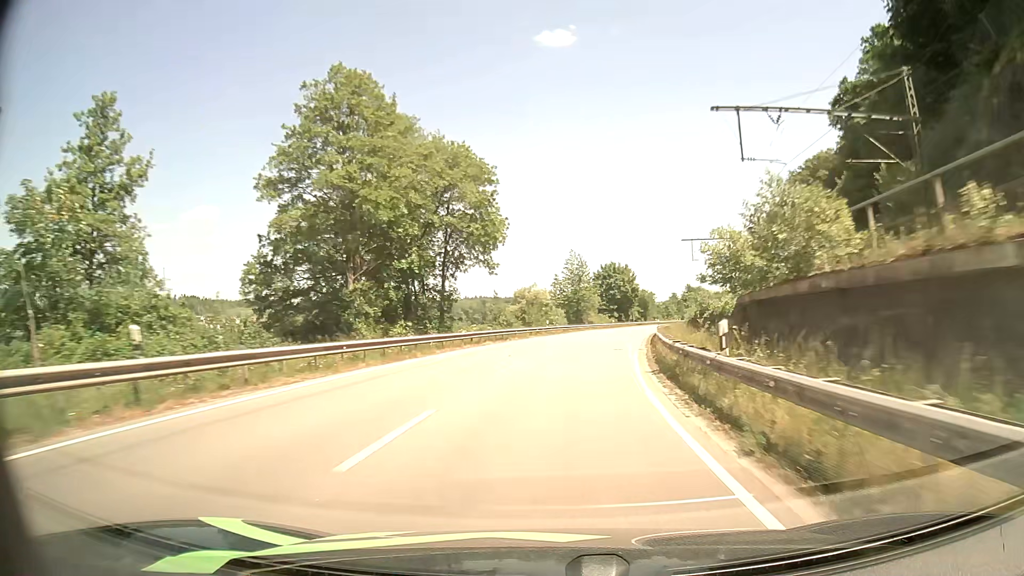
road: primary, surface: asphalt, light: Day
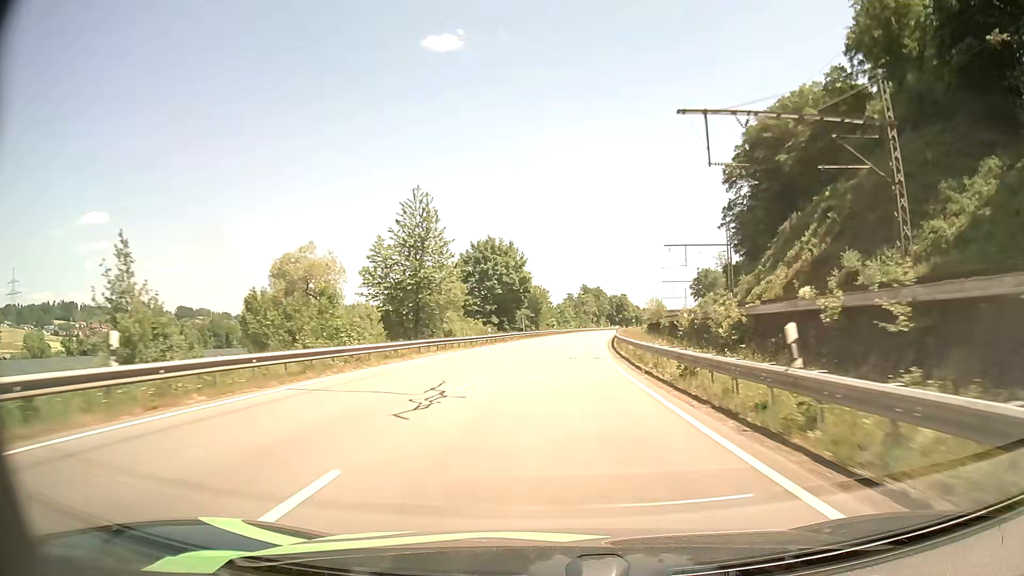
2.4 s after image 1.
(+5.0, +50.8) m; +10°
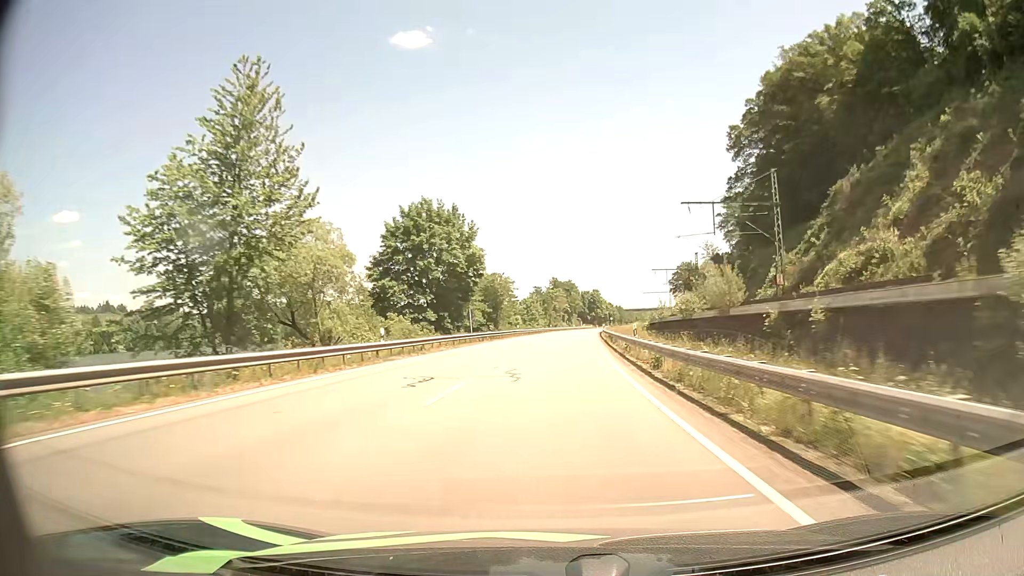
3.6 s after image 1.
(+0.6, +26.5) m; +3°
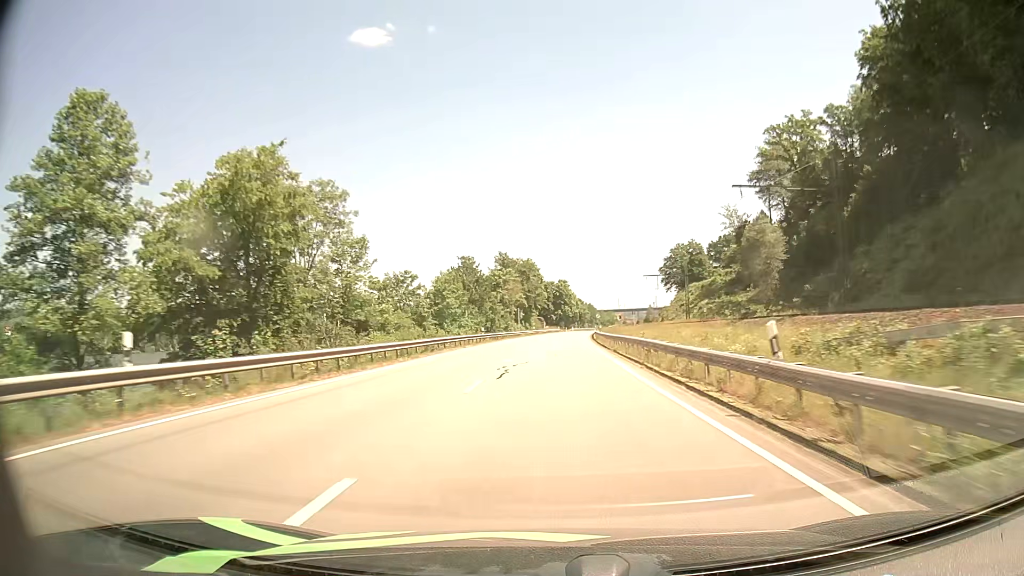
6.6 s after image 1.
(+2.7, +69.2) m; +4°
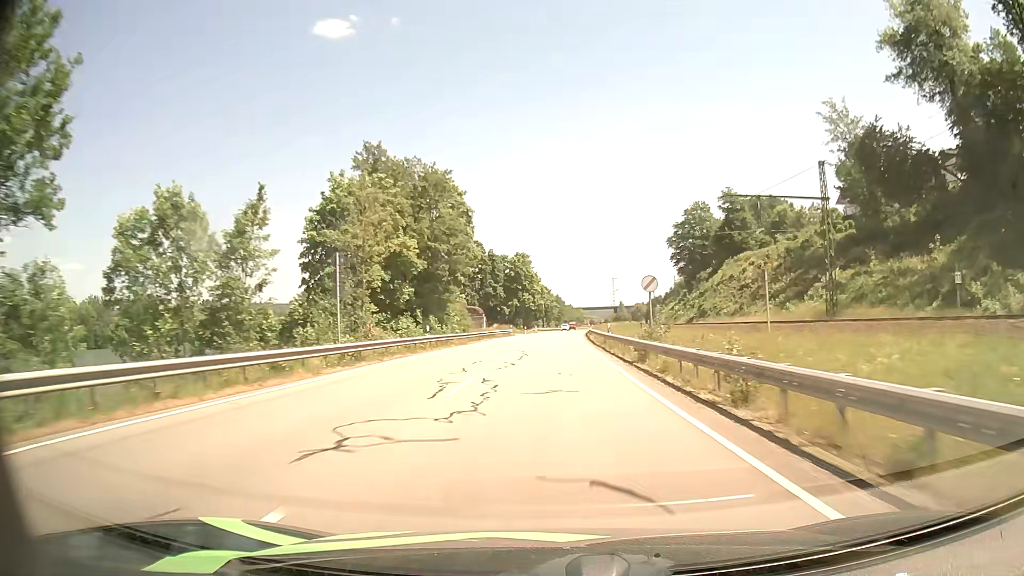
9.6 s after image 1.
(+2.1, +72.5) m; +3°
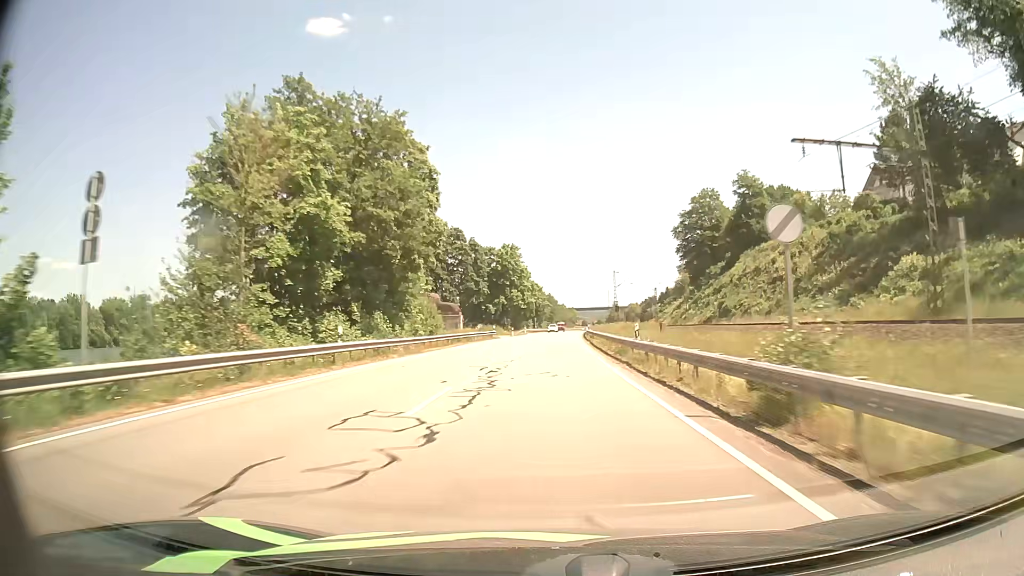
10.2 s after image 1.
(+0.1, +14.7) m; +1°
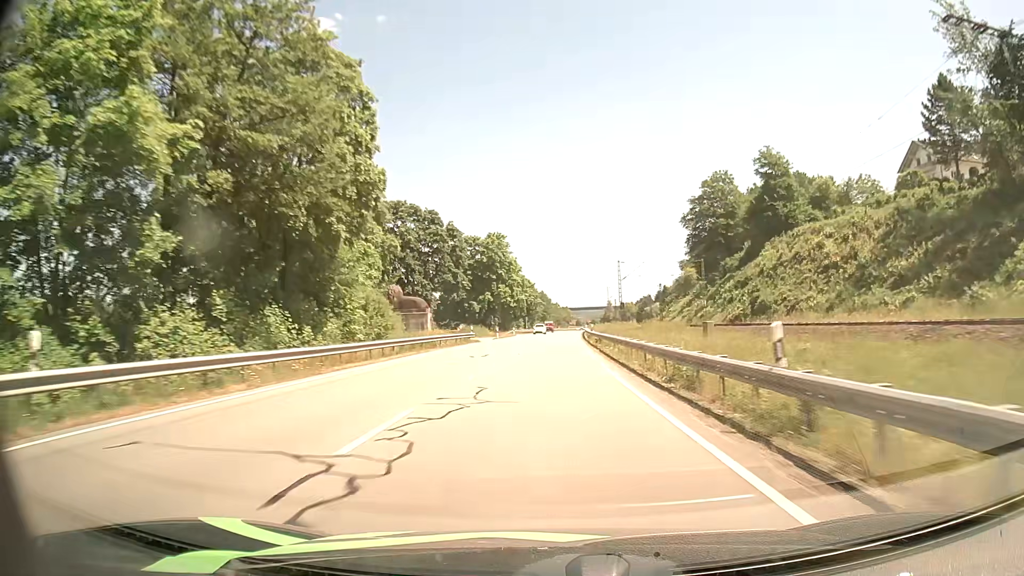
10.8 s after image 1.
(+0.1, +14.8) m; 0°
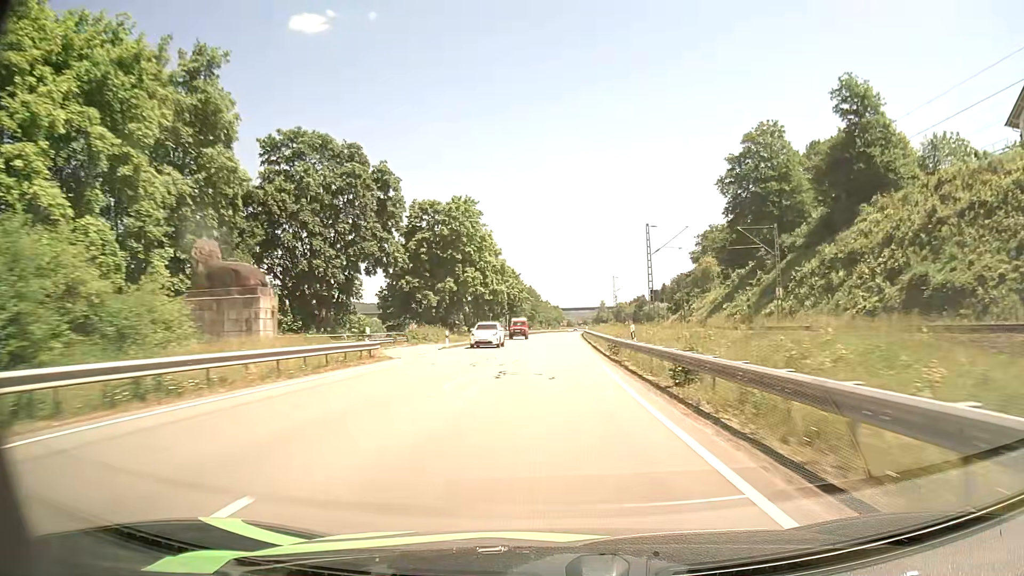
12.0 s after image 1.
(+0.3, +29.9) m; +1°
(0, +10) (0, +20) (0, +30) (0, +40) (+1, +50) (+1, +60) (+1, +70) (+2, +80) (+2, +90) (+3, +100) m
